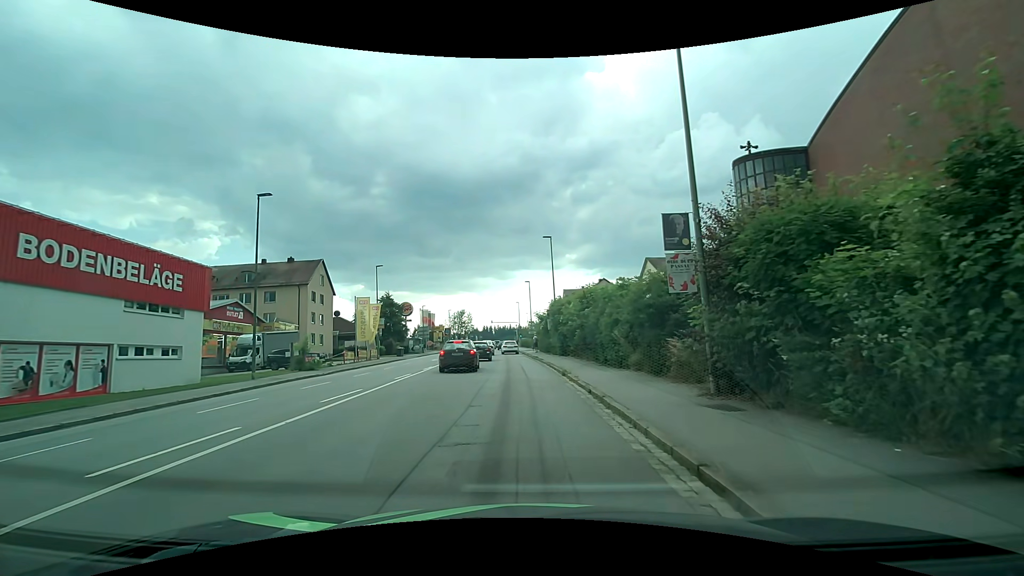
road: tertiary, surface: asphalt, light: Day
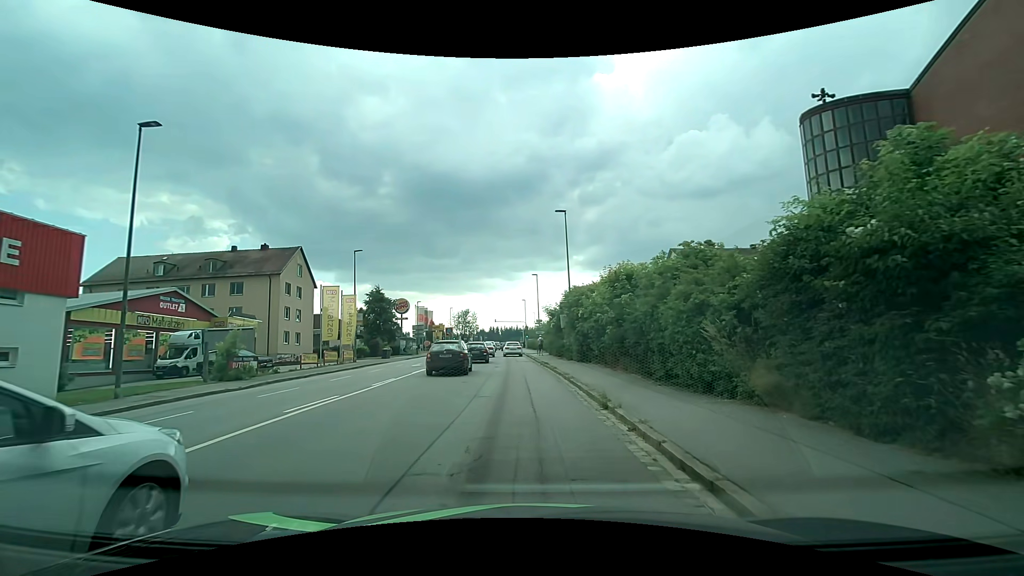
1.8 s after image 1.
(-0.3, +9.2) m; -2°
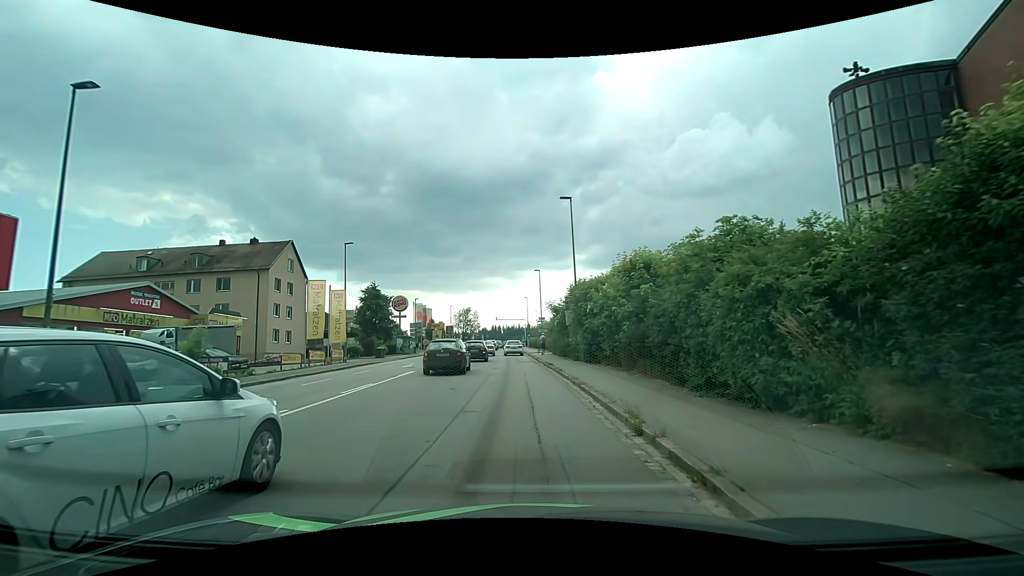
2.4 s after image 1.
(0.0, +2.9) m; -1°
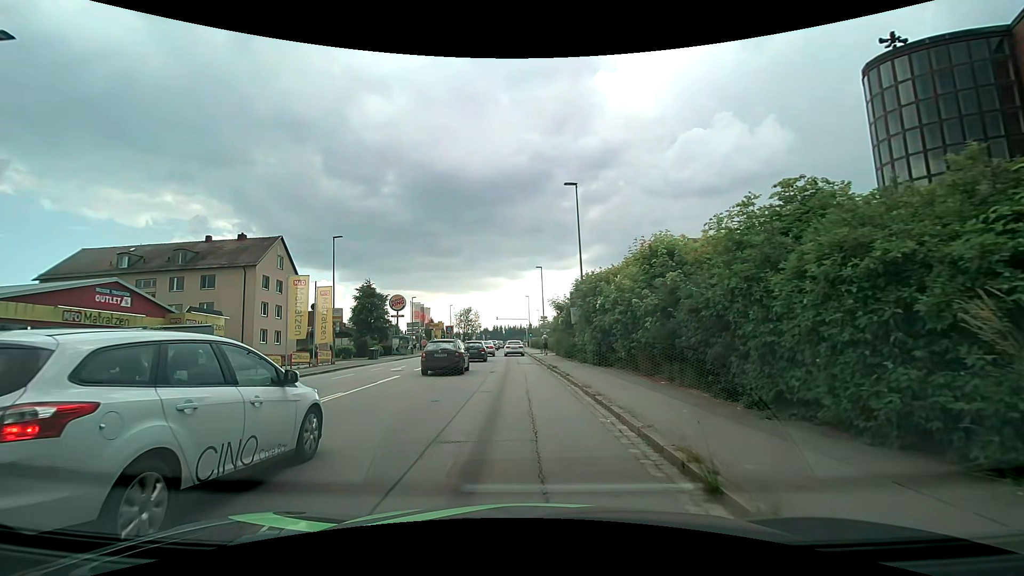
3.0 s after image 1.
(0.0, +2.9) m; +1°
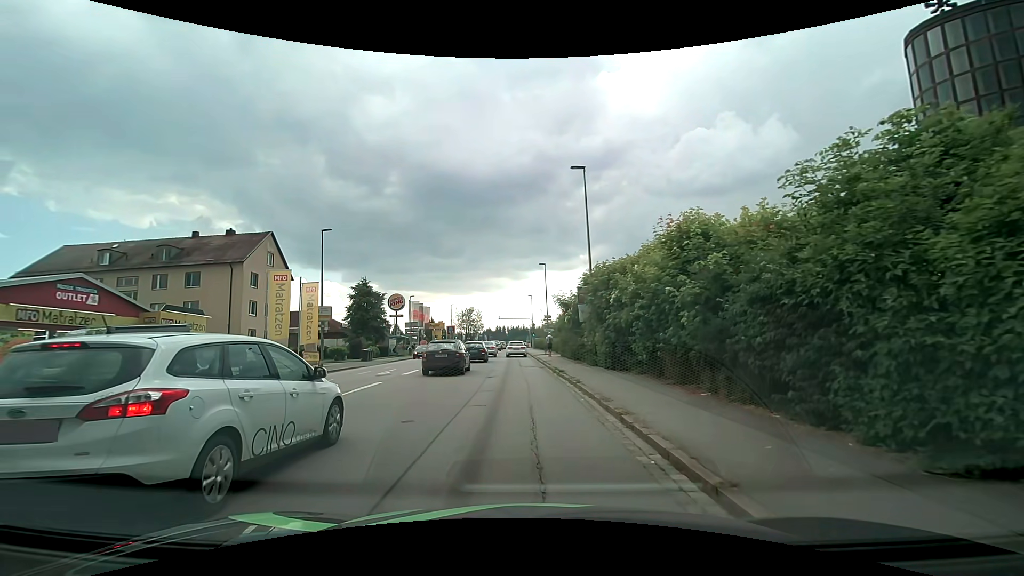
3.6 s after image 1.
(0.0, +2.9) m; 0°
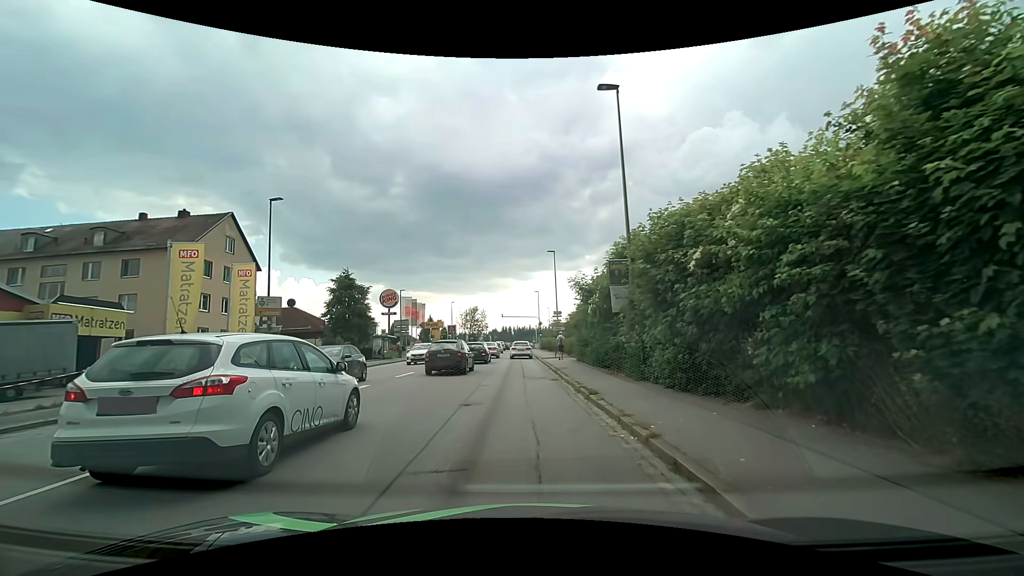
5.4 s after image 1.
(-0.1, +8.5) m; -1°
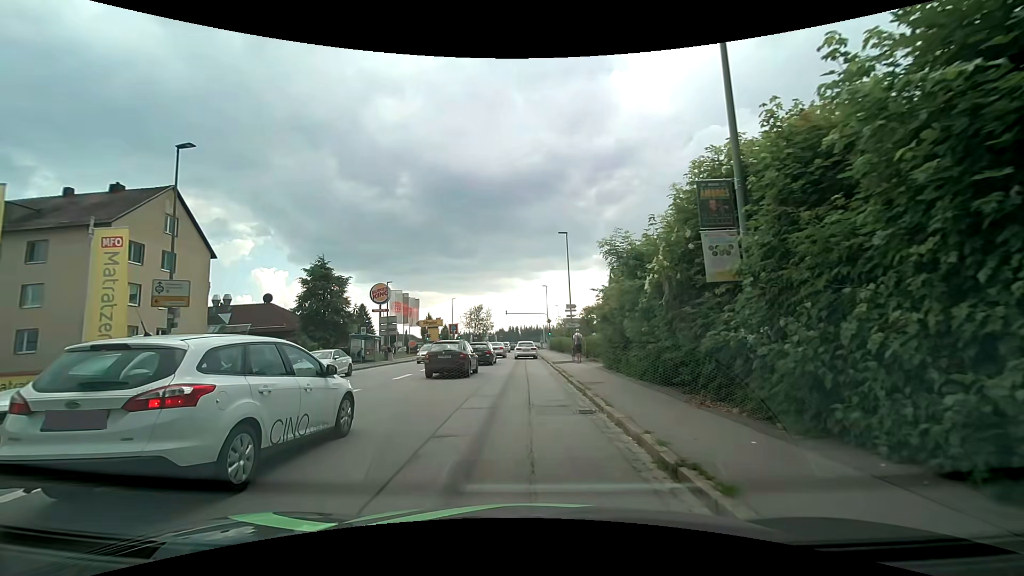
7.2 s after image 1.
(0.0, +8.5) m; -1°
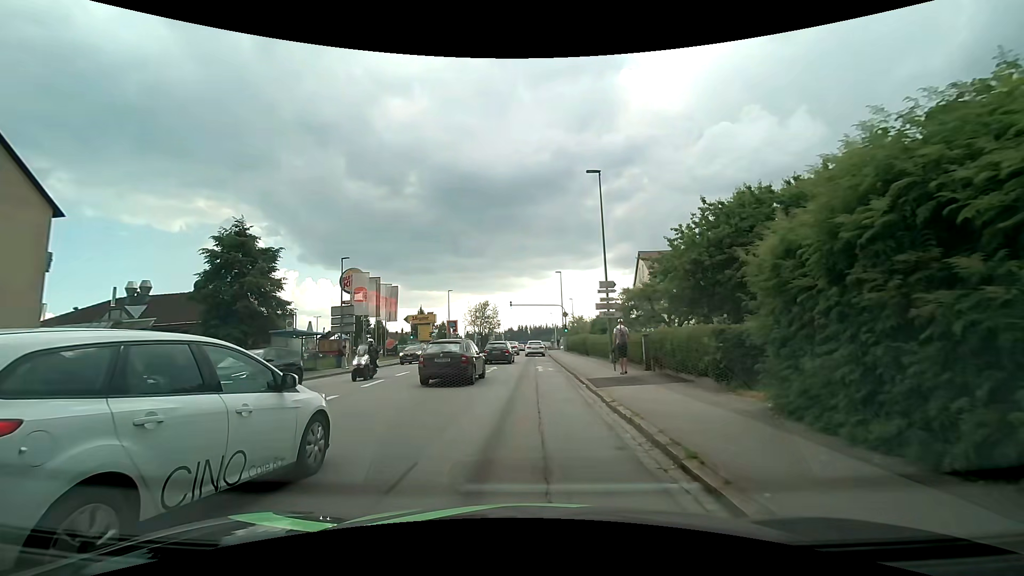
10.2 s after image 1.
(-0.2, +15.1) m; -1°
(0, +10) (0, +20) (0, +30) (0, +40) (0, +50) (0, +60) (0, +70) (0, +80) (0, +90) (0, +100) m
